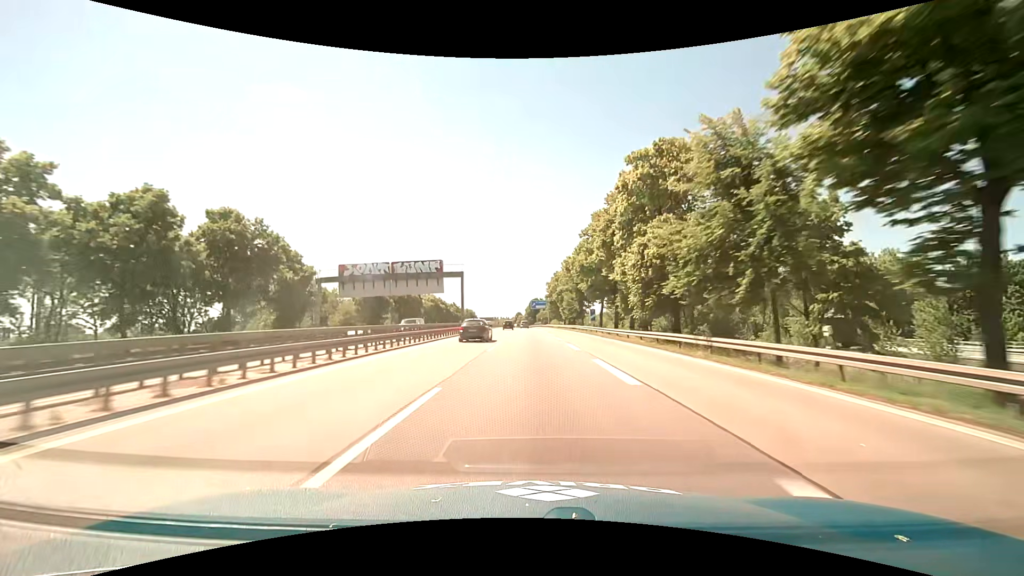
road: motorway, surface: asphalt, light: Day
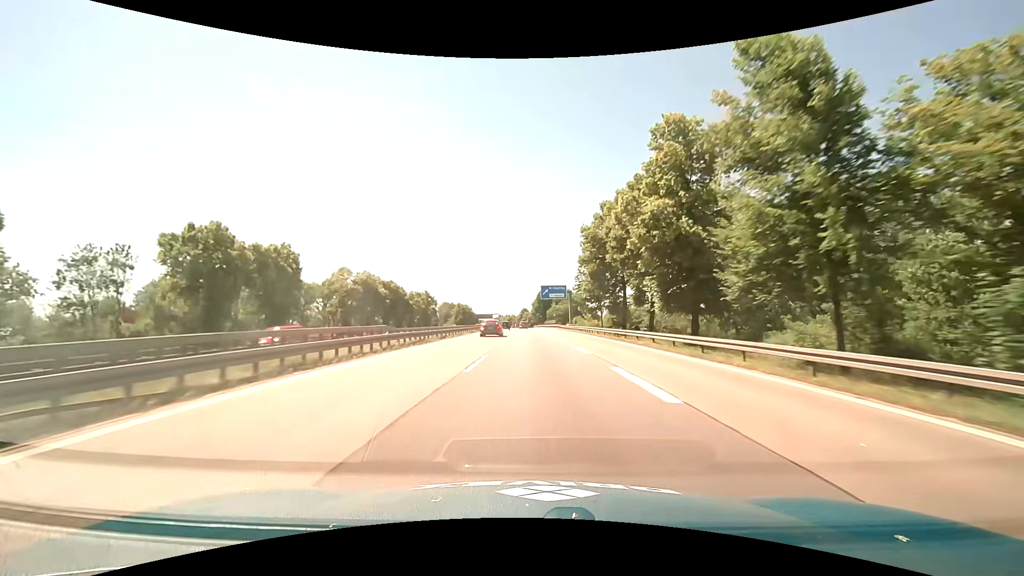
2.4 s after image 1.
(-0.6, +62.7) m; -1°
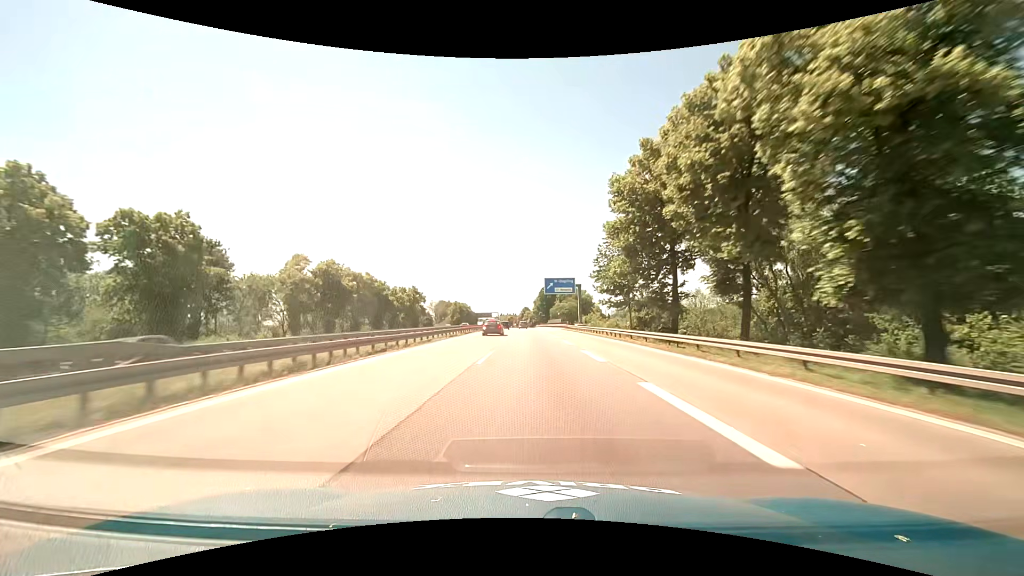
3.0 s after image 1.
(0.0, +15.6) m; 0°
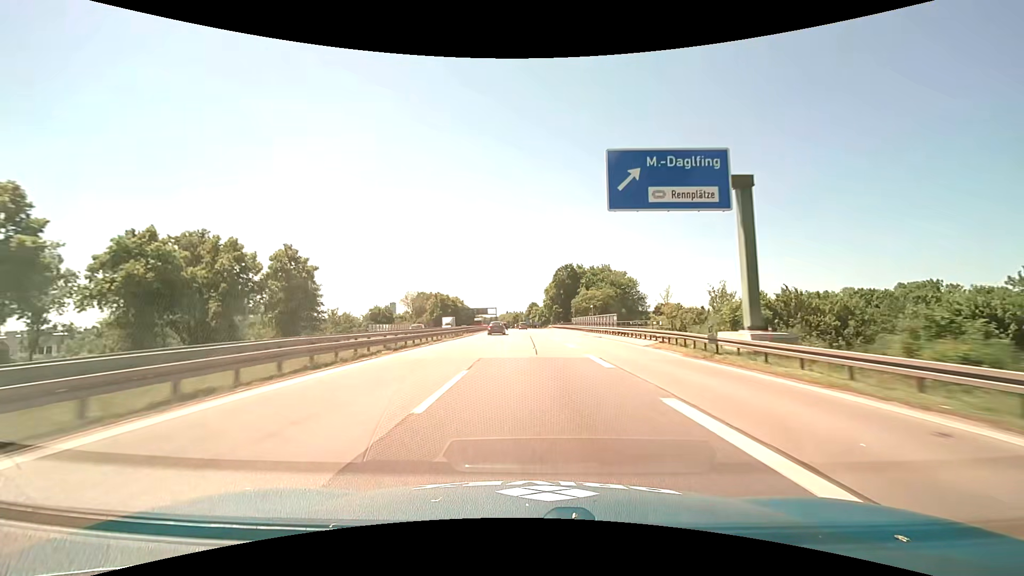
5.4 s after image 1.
(-0.4, +62.4) m; -1°
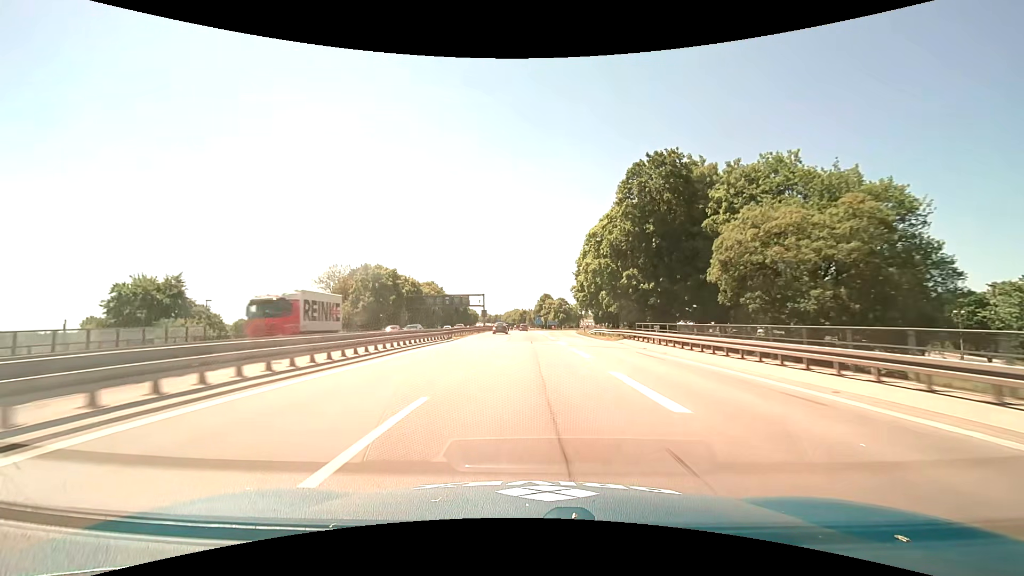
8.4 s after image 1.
(-0.9, +78.2) m; -1°
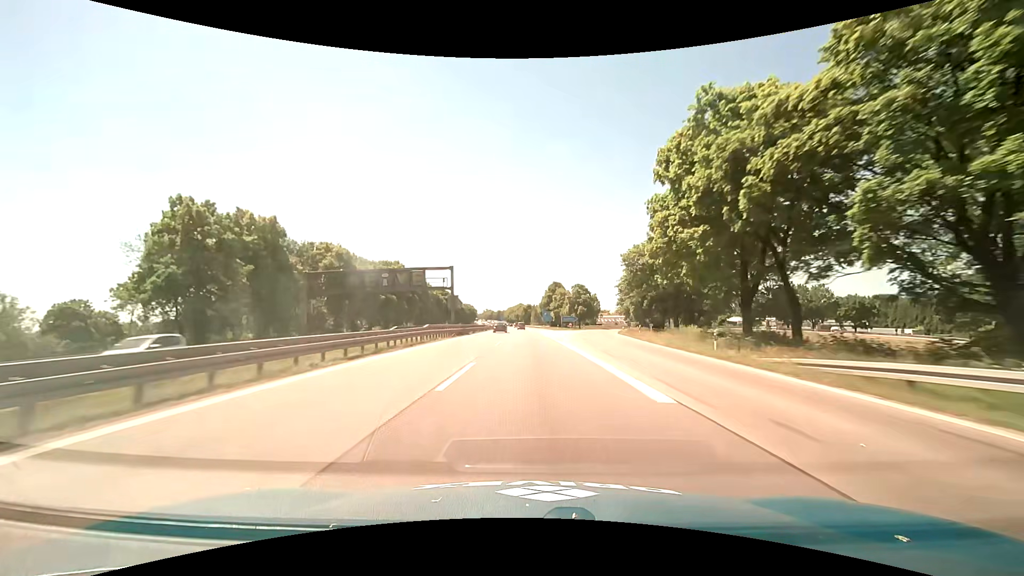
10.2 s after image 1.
(-0.2, +47.2) m; 0°
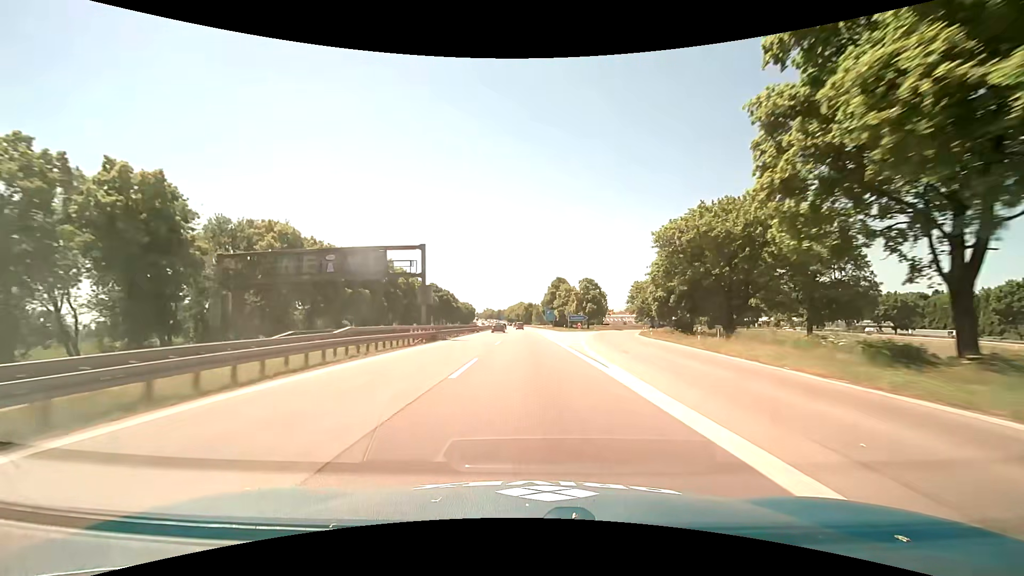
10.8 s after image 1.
(-0.1, +15.8) m; 0°
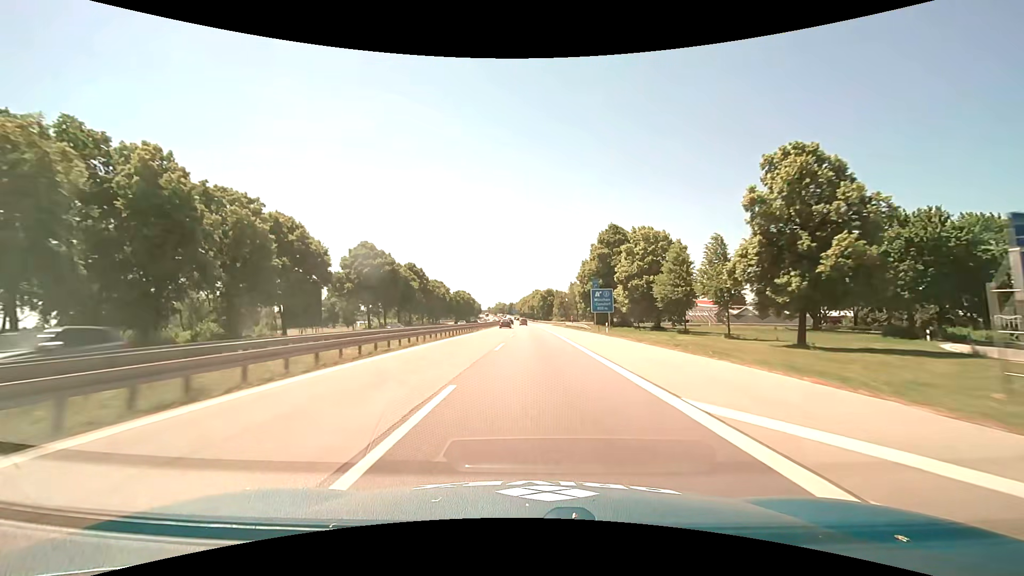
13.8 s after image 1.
(-1.2, +79.9) m; -2°
(0, +10) (0, +20) (0, +30) (0, +40) (0, +50) (0, +60) (0, +70) (0, +80) (0, +90) (0, +100) m
